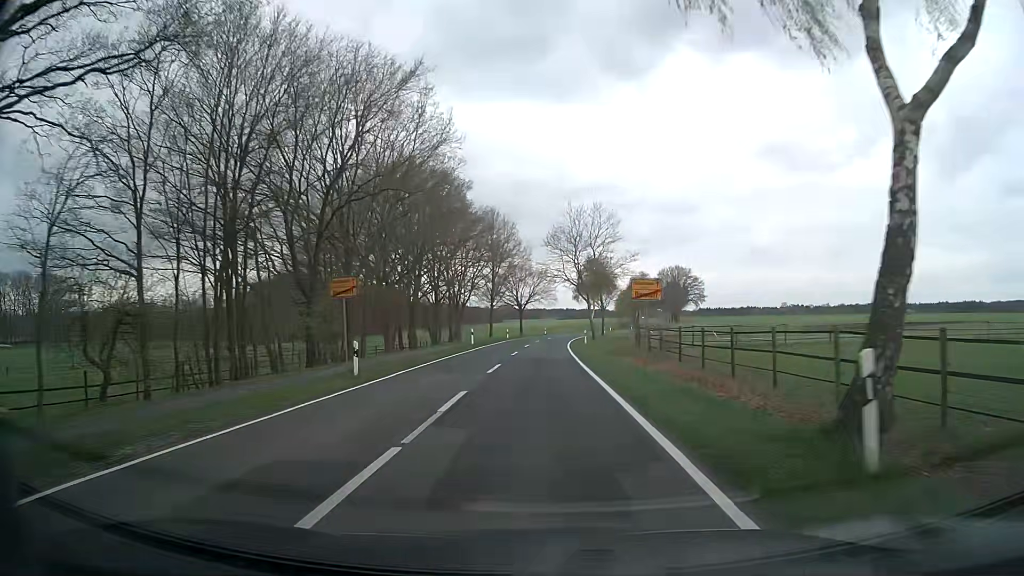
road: secondary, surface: asphalt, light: Day
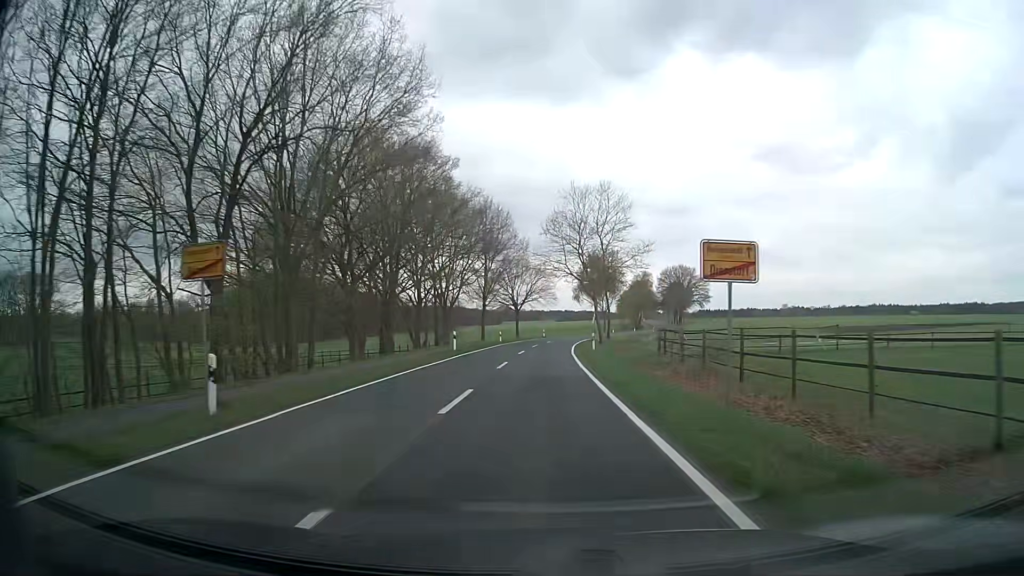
(+0.1, +9.1) m; +1°
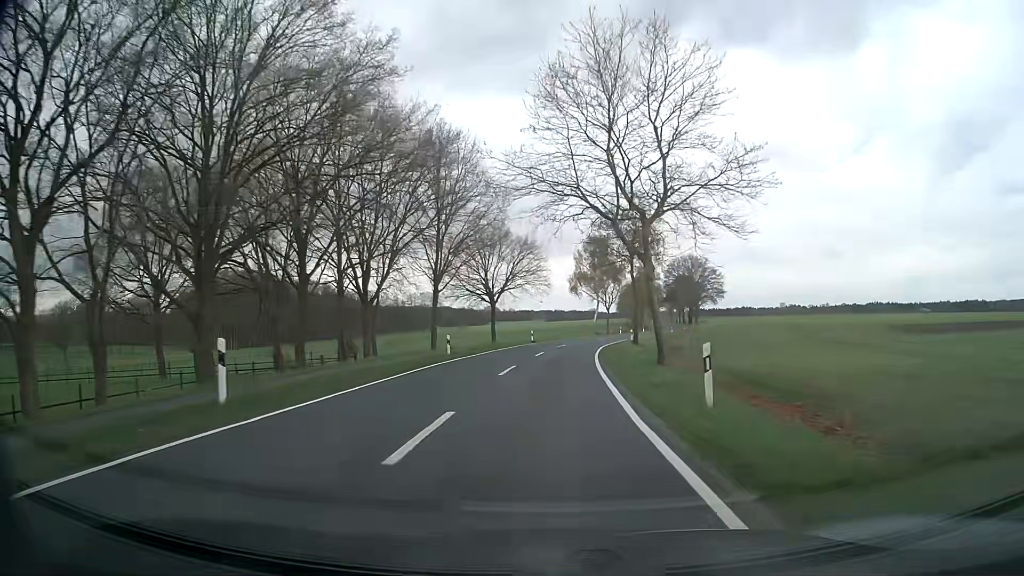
(+0.3, +28.8) m; +1°
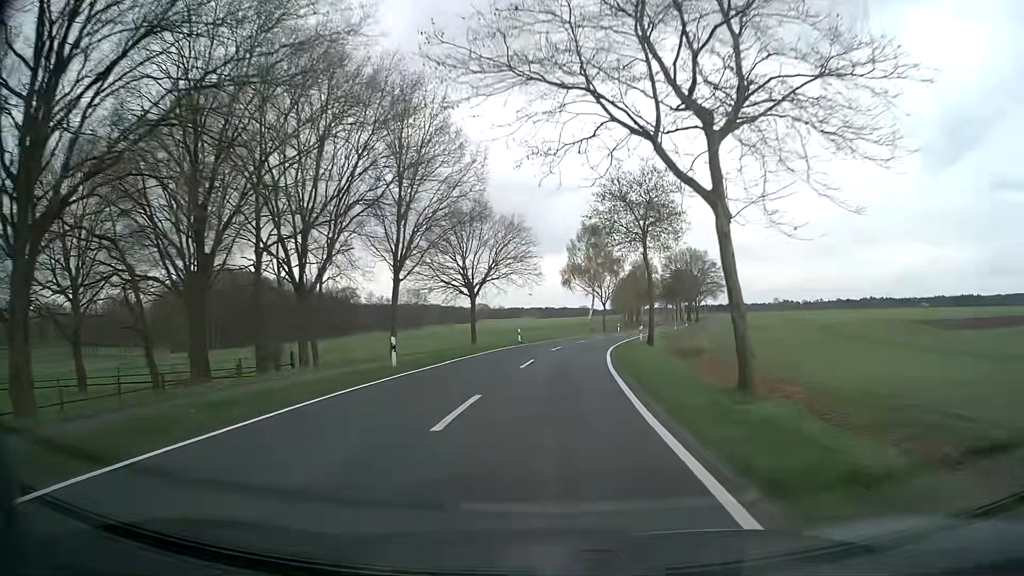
(+0.1, +10.1) m; +1°
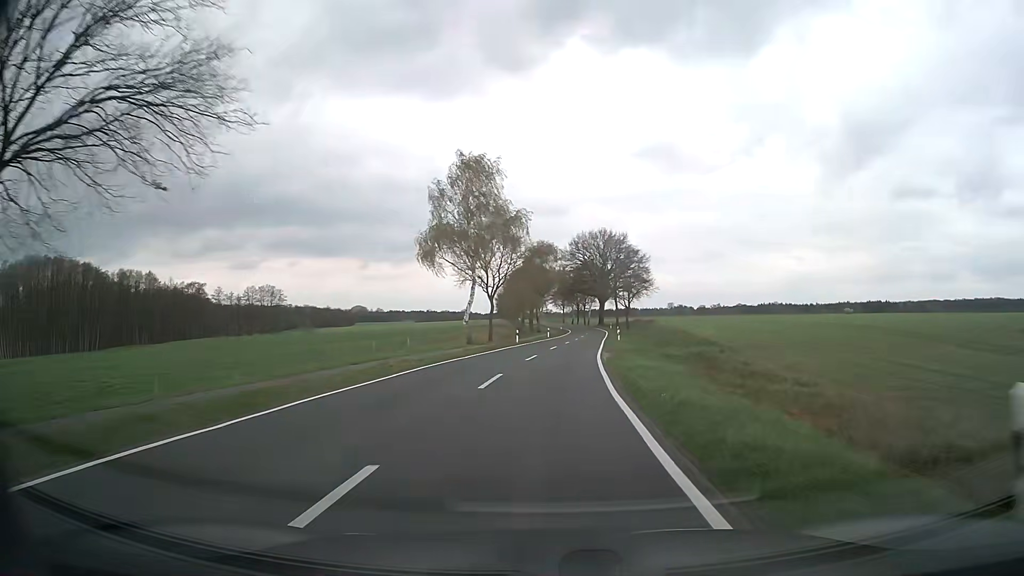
(+3.2, +42.2) m; +10°
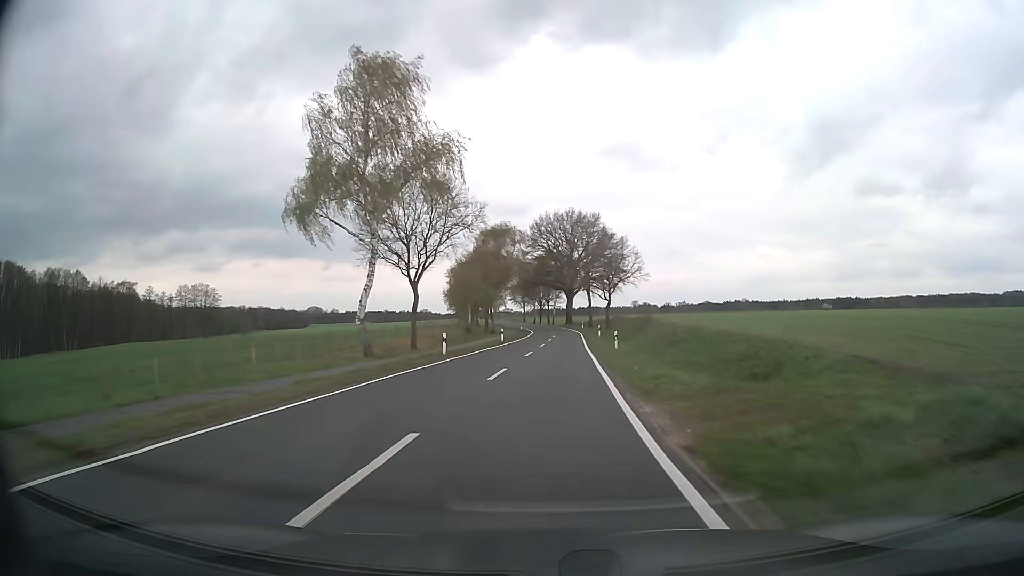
(+0.8, +22.4) m; +3°
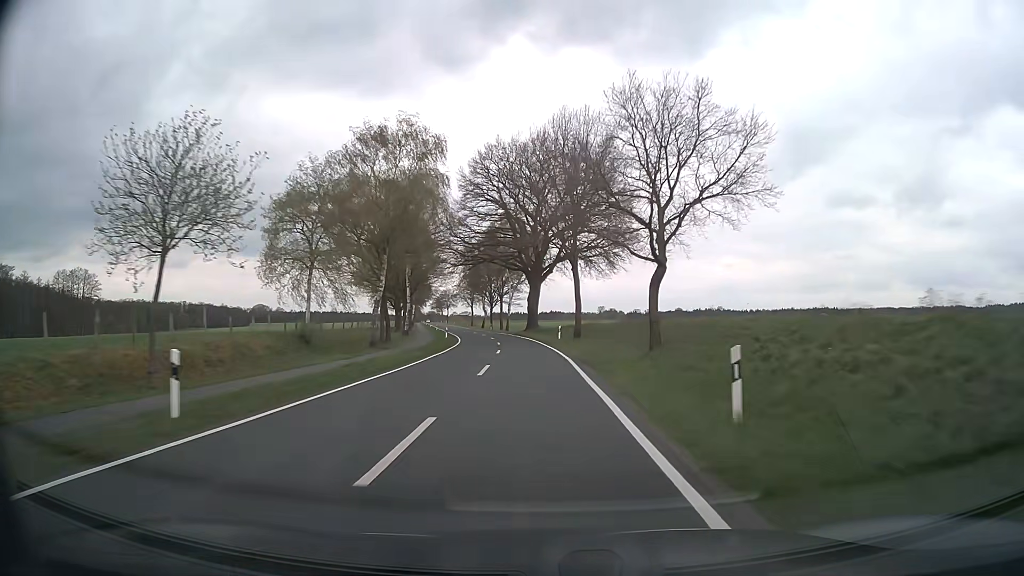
(+1.9, +47.5) m; +3°
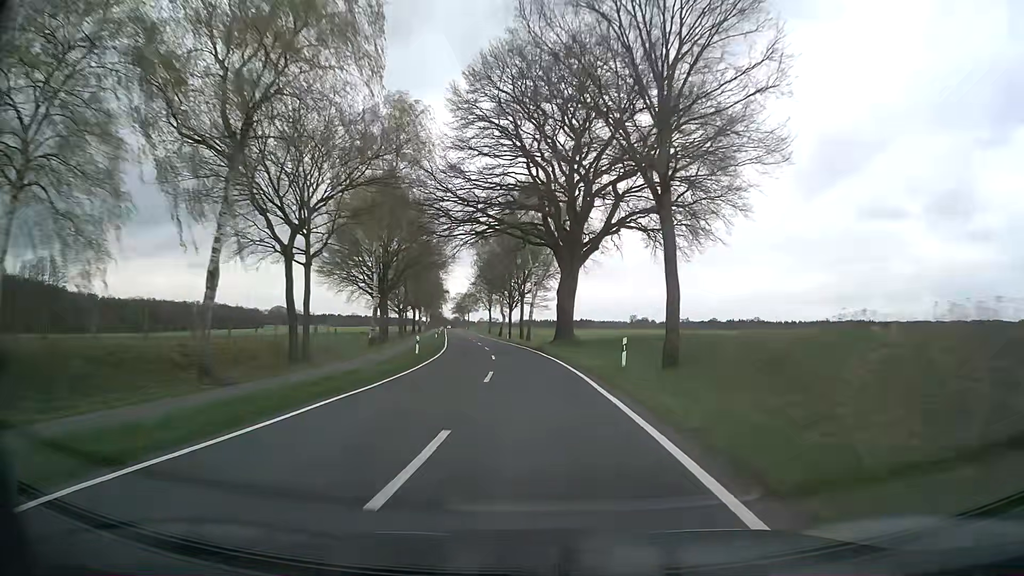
(-0.4, +25.1) m; -3°
(0, +10) (0, +20) (-1, +30) (-2, +40) (-3, +50) (-4, +60) (-5, +70) (-6, +80) (-8, +90) (-9, +100) m
